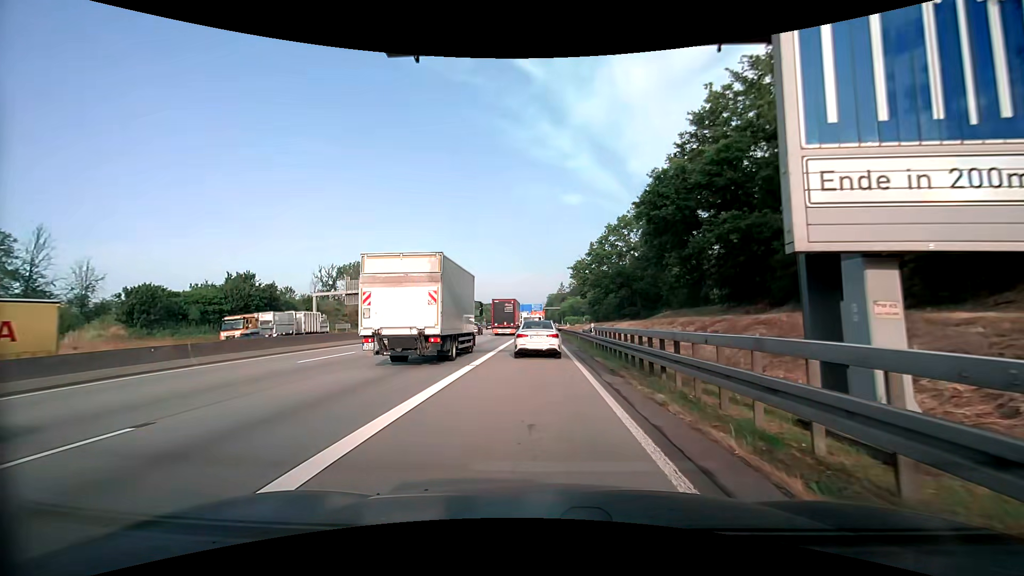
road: motorway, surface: asphalt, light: Day
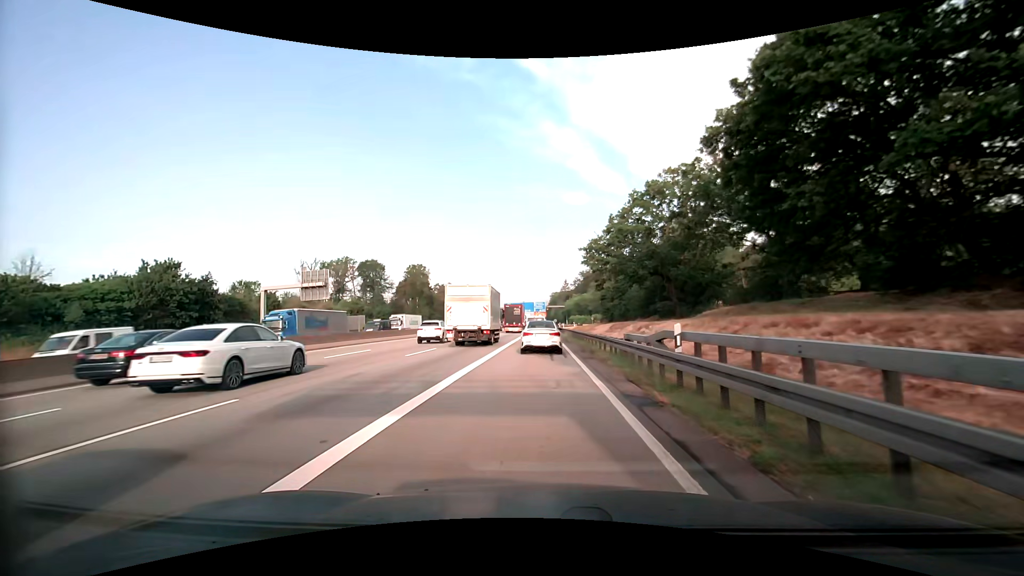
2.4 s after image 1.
(-0.2, +16.2) m; 0°
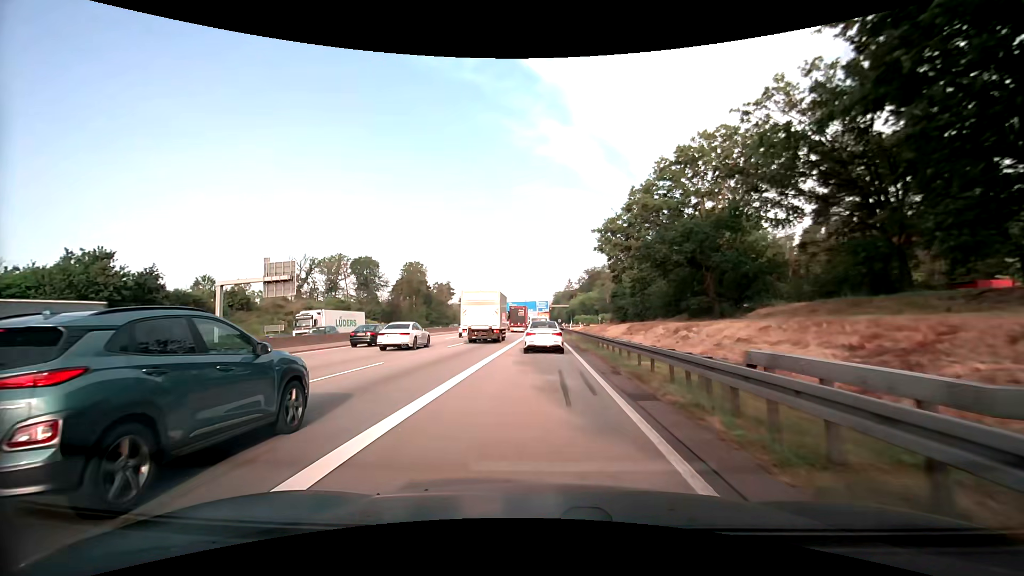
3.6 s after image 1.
(-0.1, +9.8) m; -1°
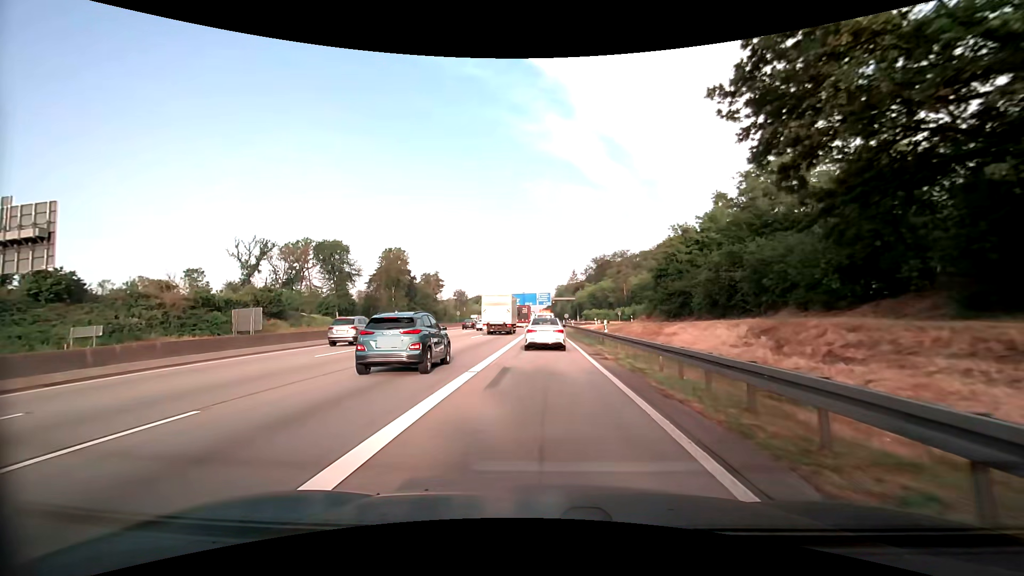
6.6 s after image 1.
(-0.1, +28.3) m; 0°
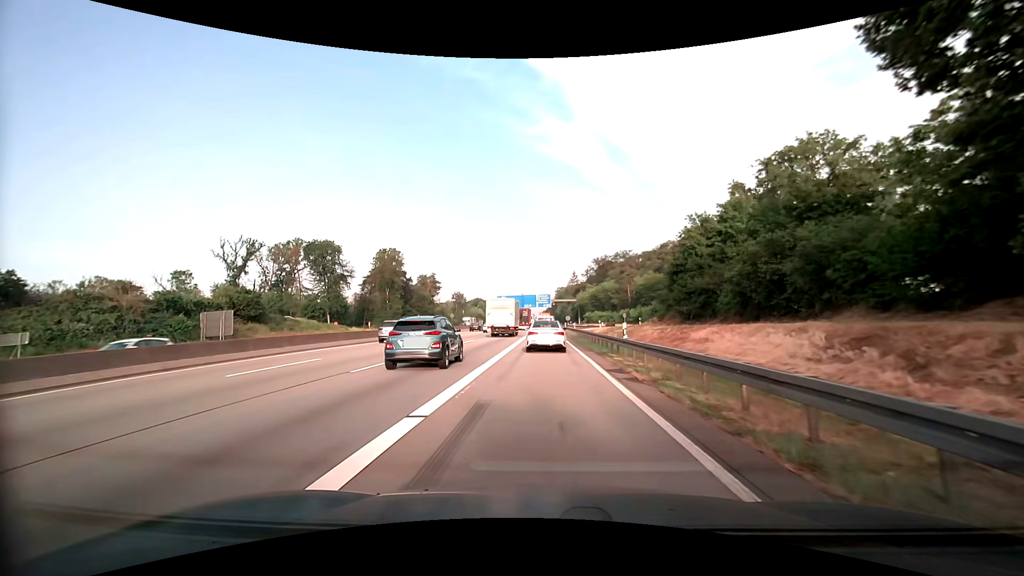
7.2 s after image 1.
(0.0, +5.7) m; 0°
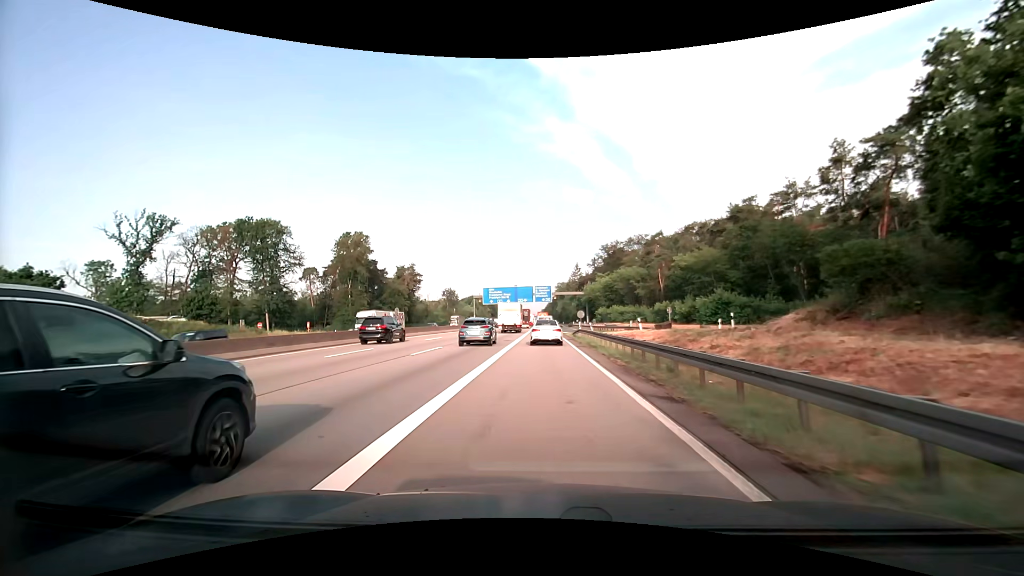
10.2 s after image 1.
(0.0, +29.9) m; 0°
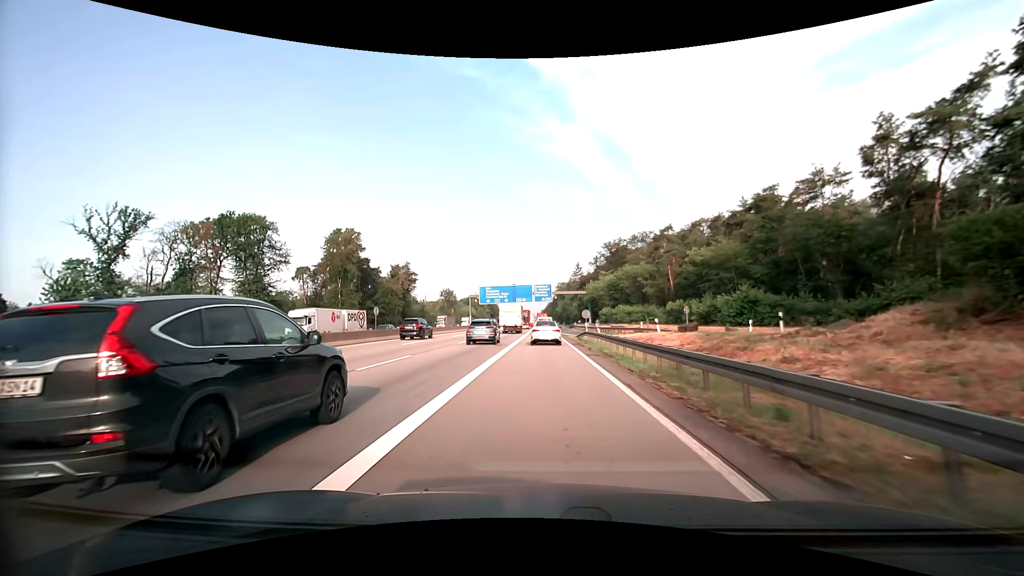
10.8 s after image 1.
(0.0, +6.3) m; 0°
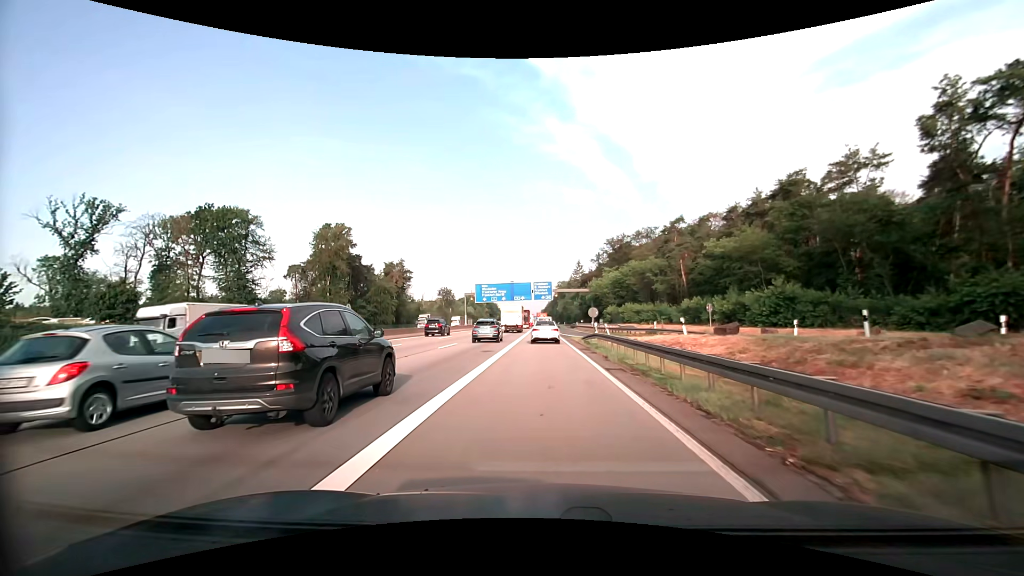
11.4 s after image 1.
(0.0, +6.4) m; 0°
(0, +10) (0, +20) (0, +30) (0, +40) (0, +50) (-1, +60) (-1, +70) (-1, +80) (-1, +90) (-1, +100) m
